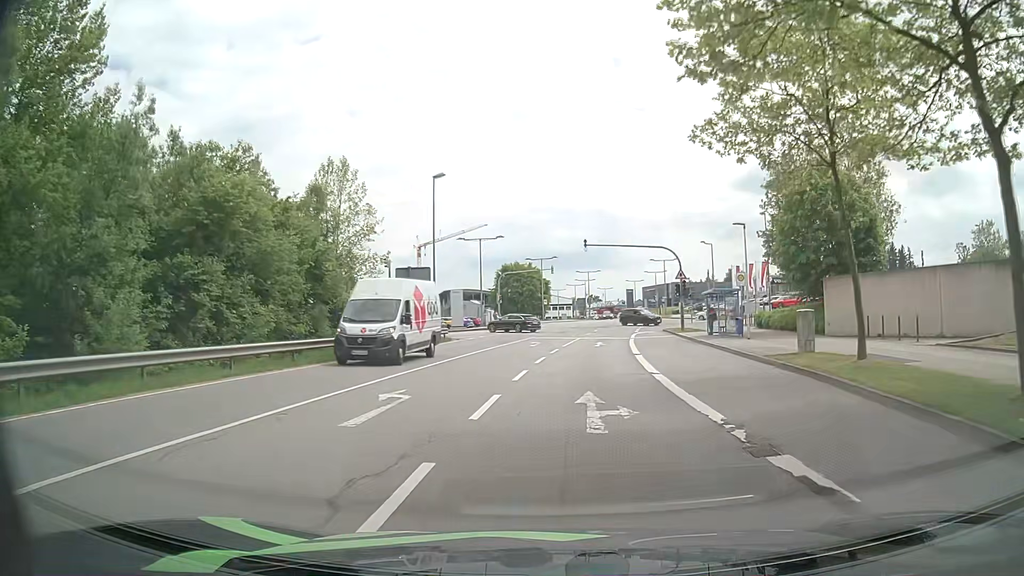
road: secondary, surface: asphalt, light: Day
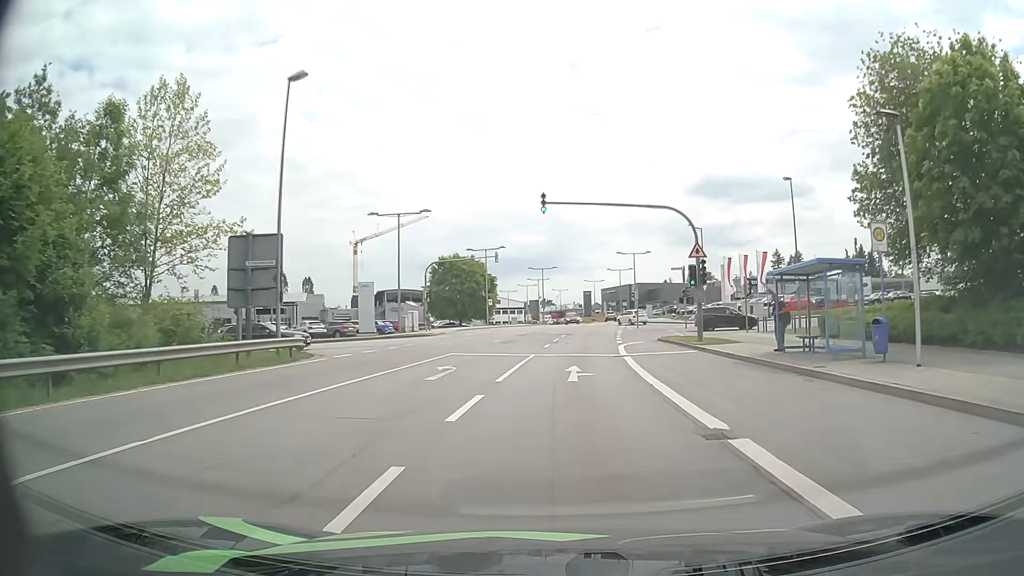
(+0.8, +18.3) m; +4°
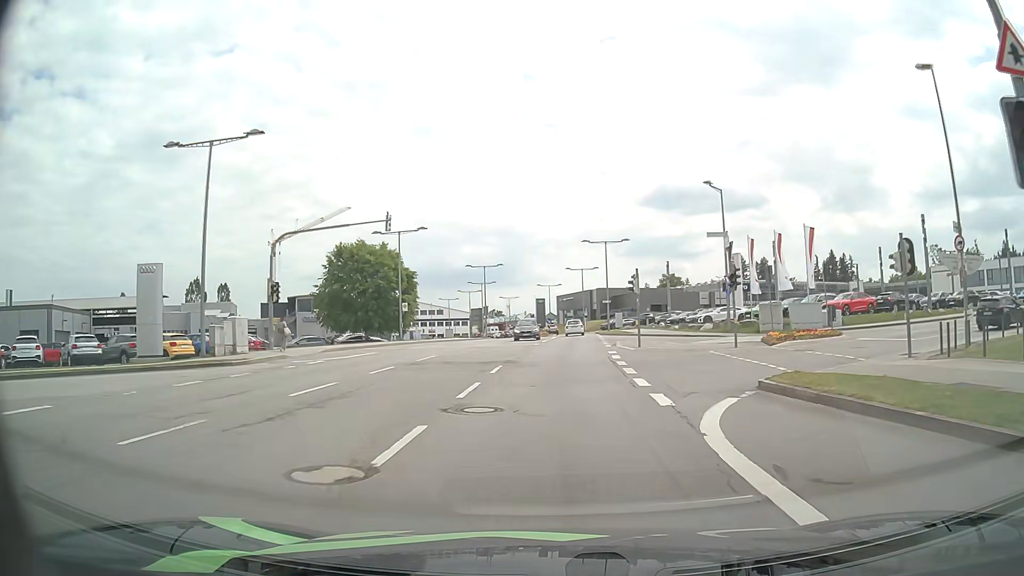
(+0.9, +24.0) m; +5°
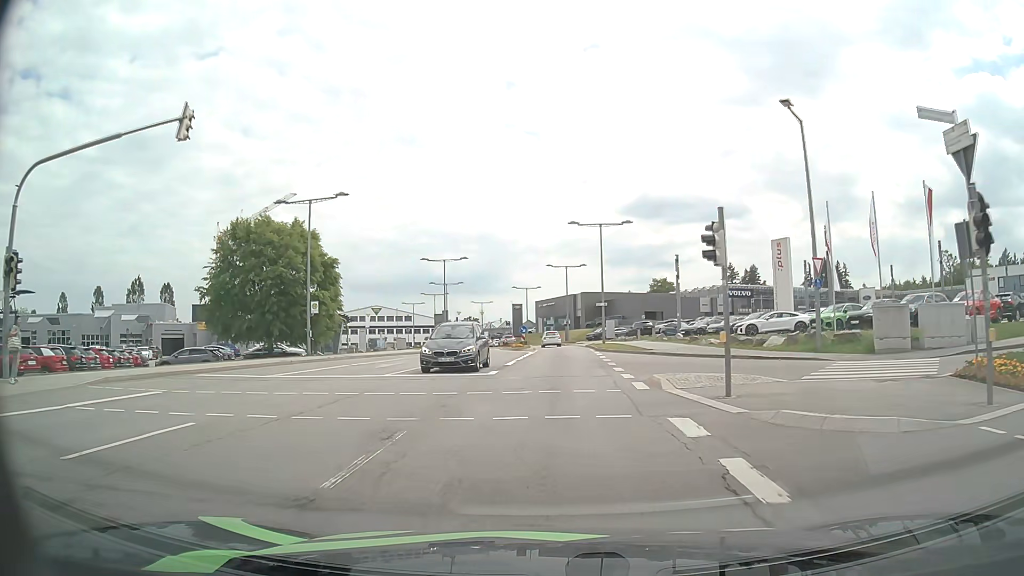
(+0.2, +17.5) m; +2°
(0, +10) (0, +20) (+1, +30) (+1, +40) (0, +50) (0, +60) (0, +70) (-2, +80) (-5, +89) (-7, +99) m
